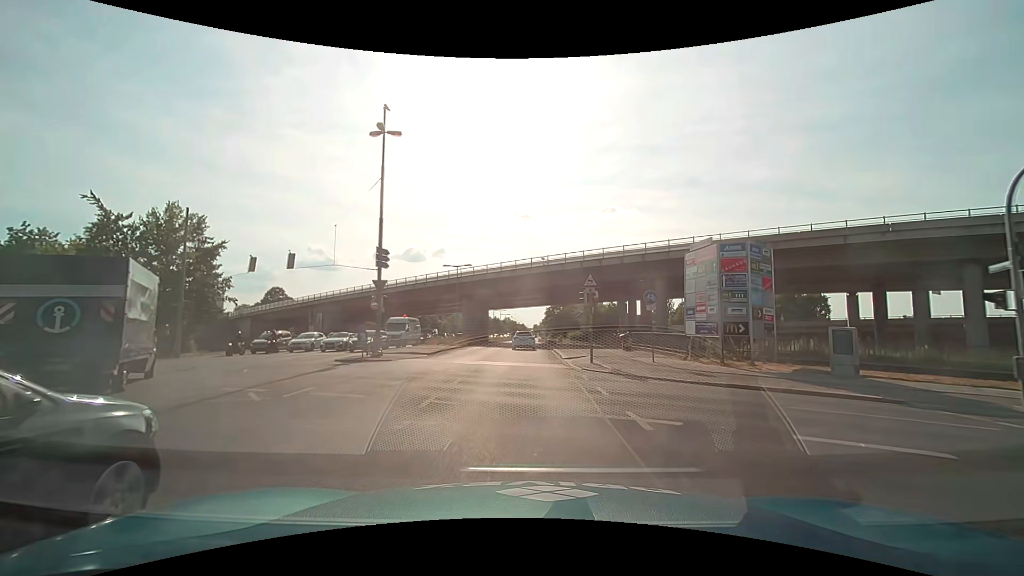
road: primary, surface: asphalt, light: Day
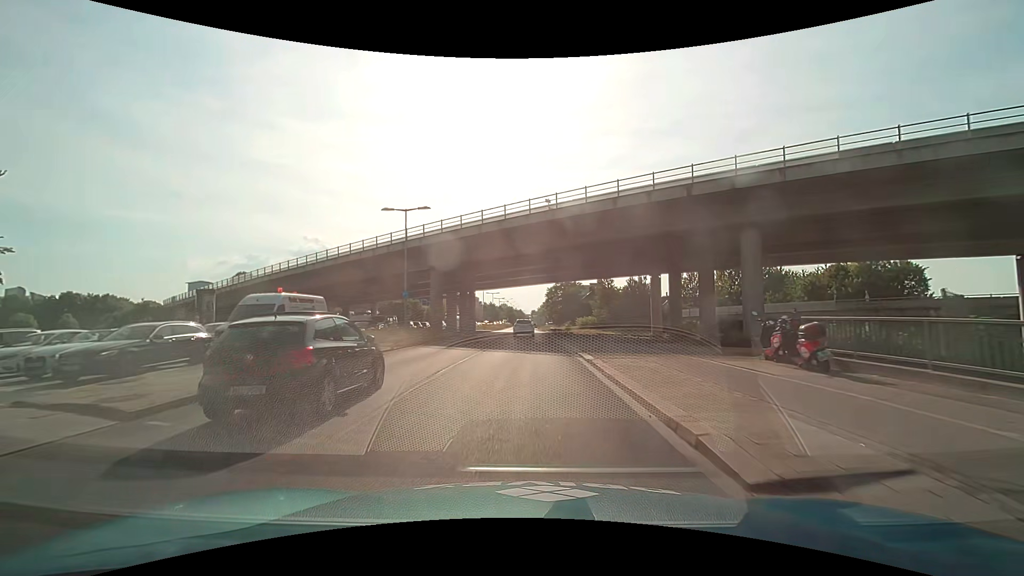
(+0.1, +21.7) m; 0°
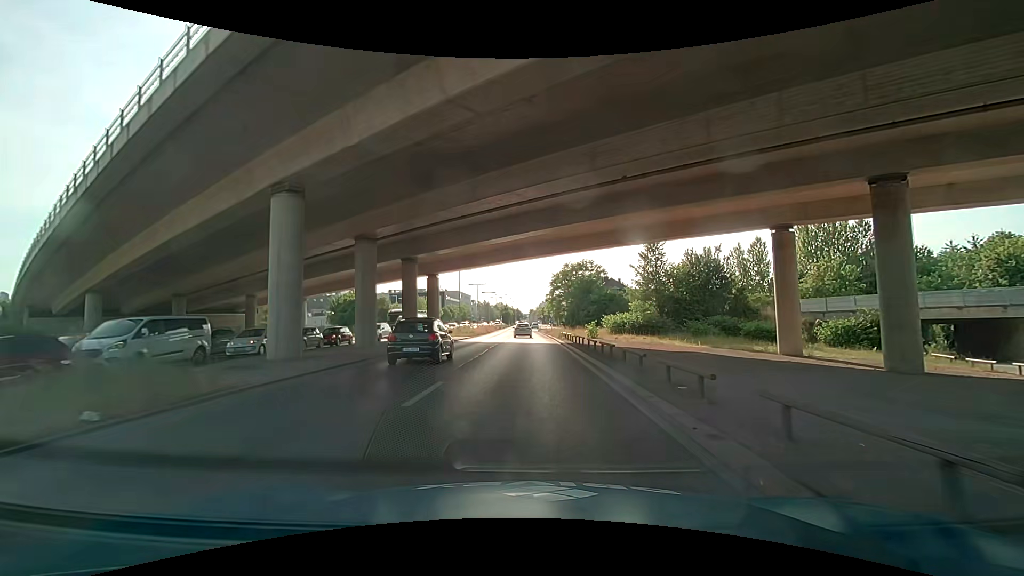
(+0.1, +29.9) m; 0°
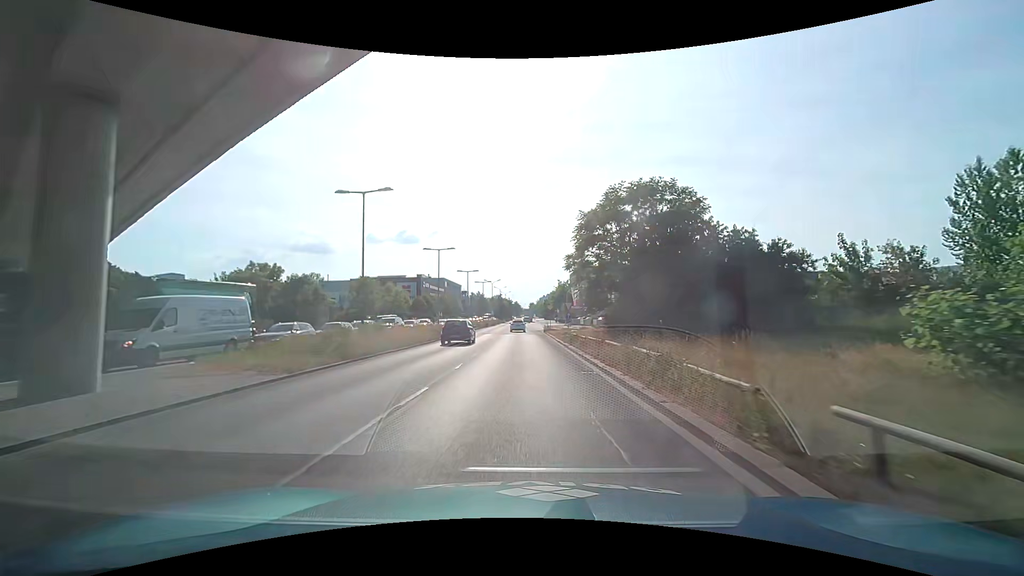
(-0.7, +38.1) m; -4°
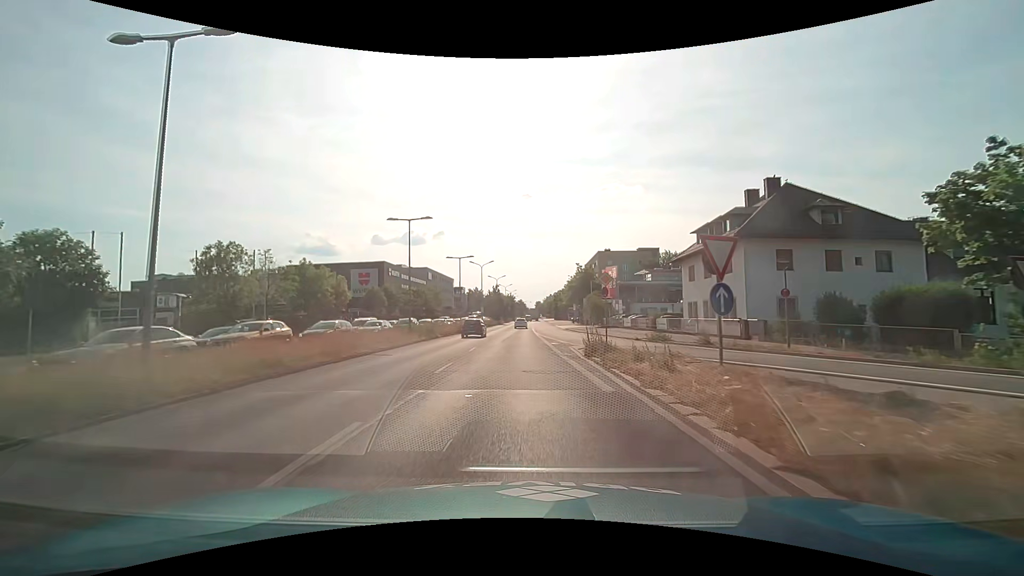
(+2.1, +38.3) m; +3°
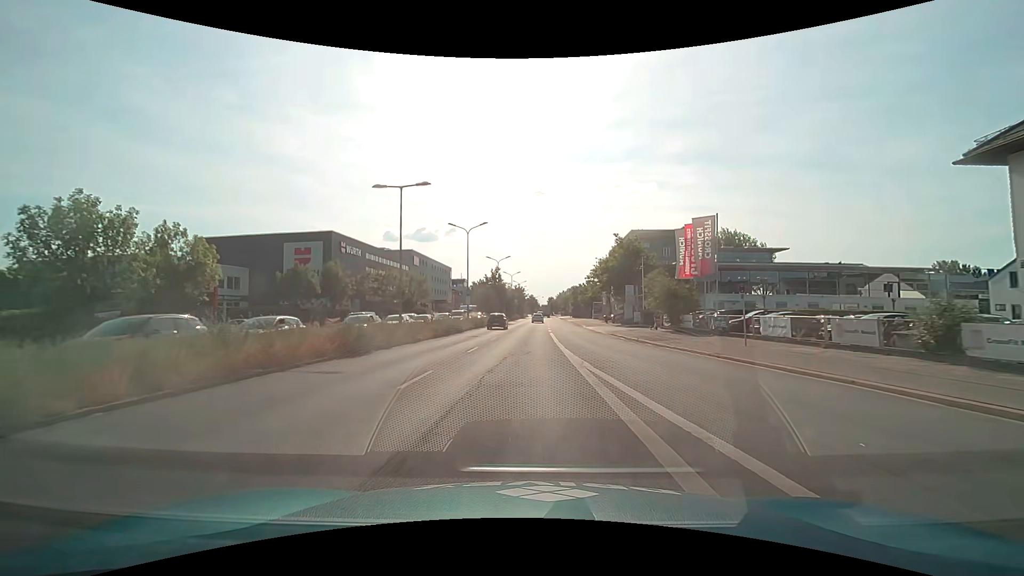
(-0.3, +30.5) m; -1°
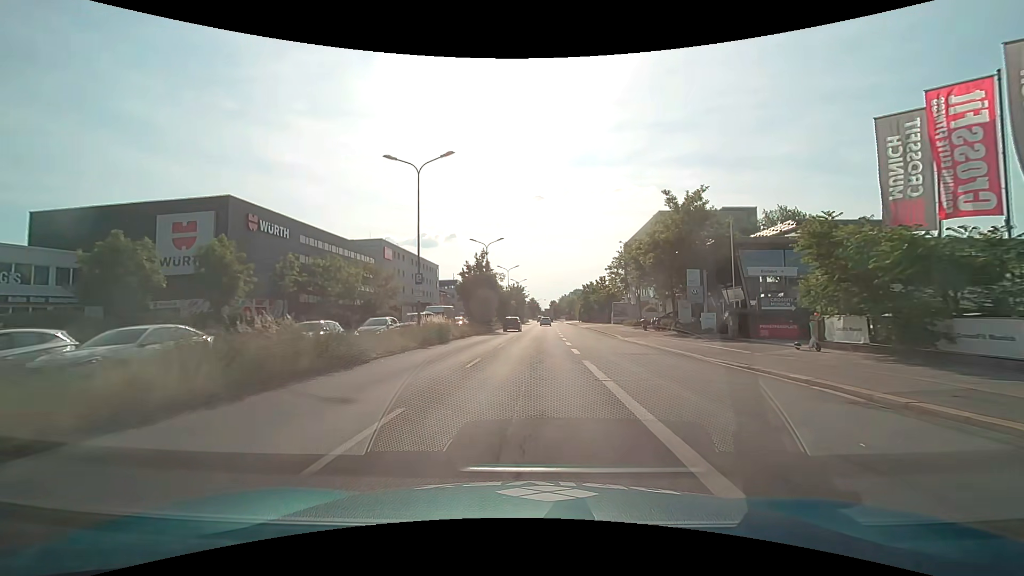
(-0.1, +22.8) m; 0°
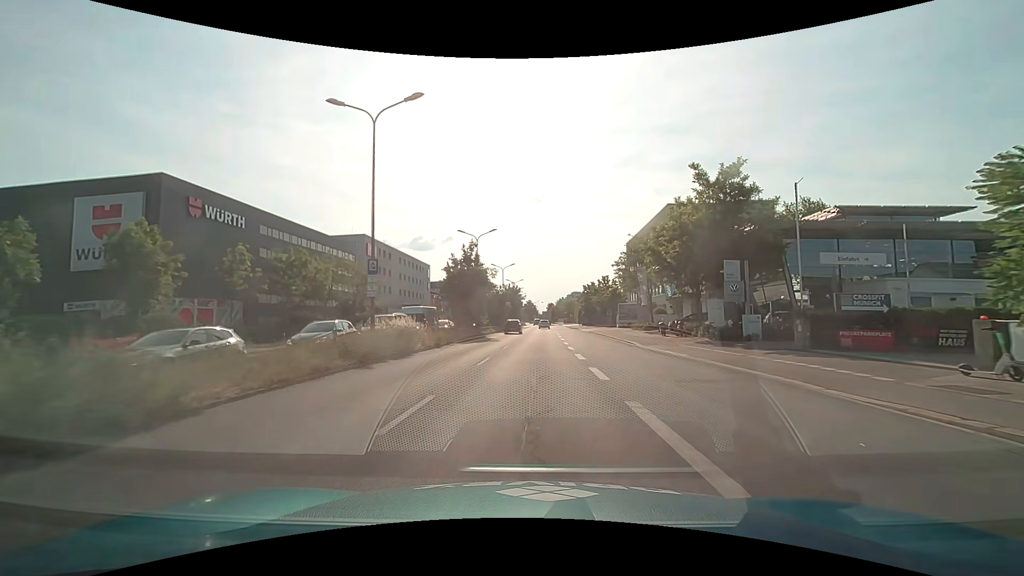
(+0.1, +7.6) m; +1°
(0, +10) (0, +20) (0, +30) (+1, +40) (+1, +50) (+1, +60) (+1, +70) (+1, +80) (0, +90) (0, +100) m
